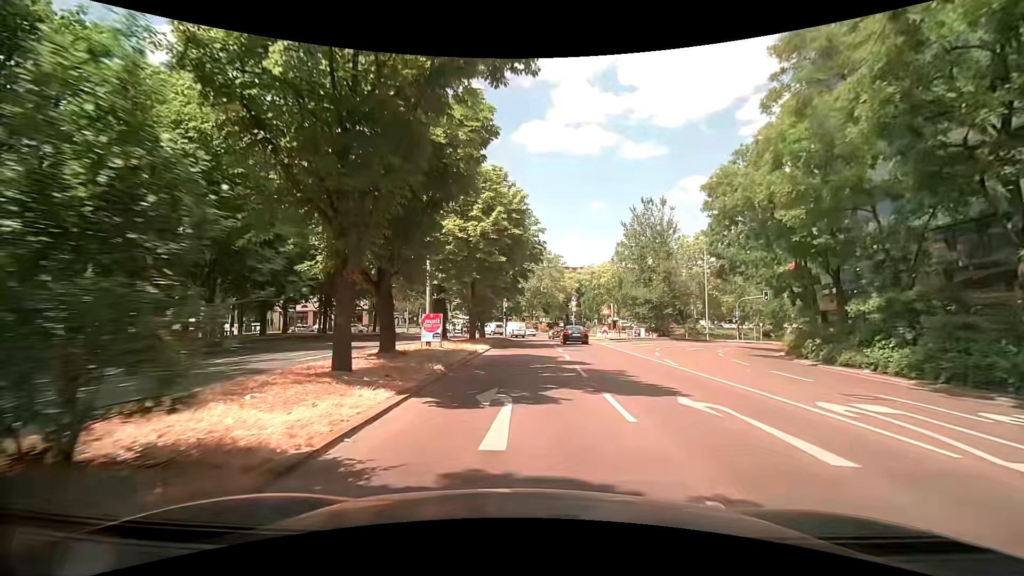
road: primary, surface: asphalt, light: Day
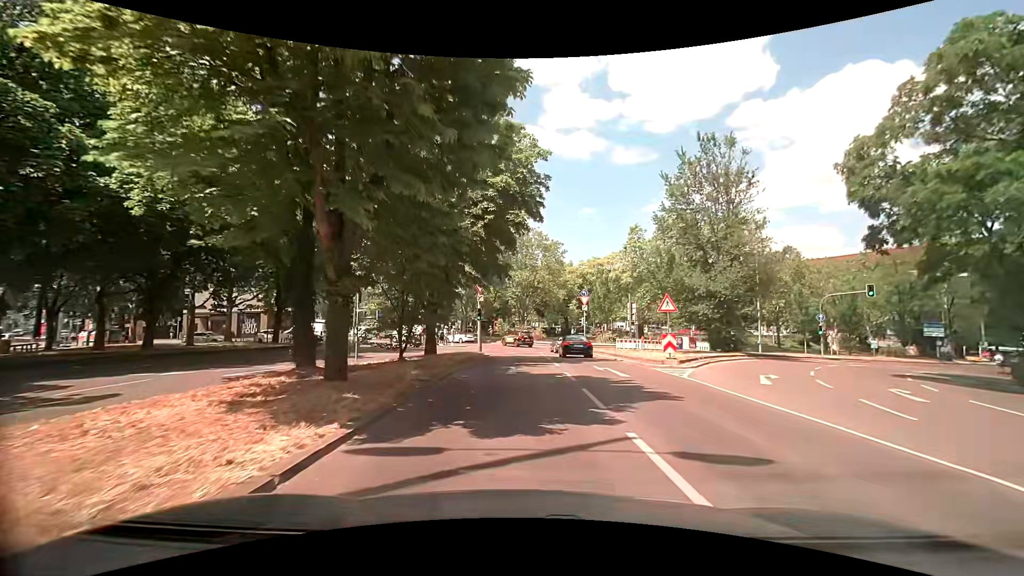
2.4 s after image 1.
(+0.3, +20.4) m; +1°
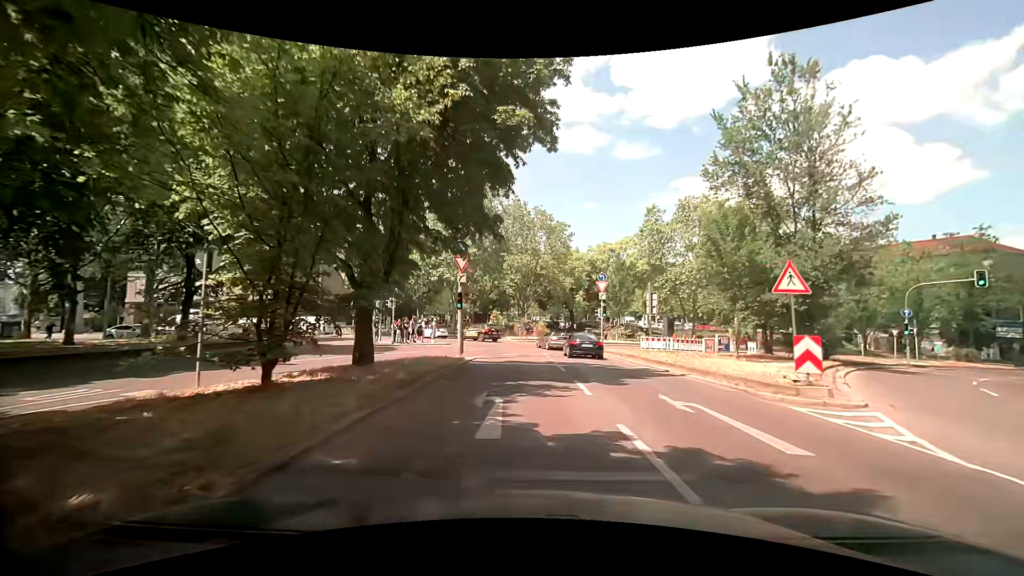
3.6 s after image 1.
(+0.1, +9.8) m; +1°
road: secondary_link
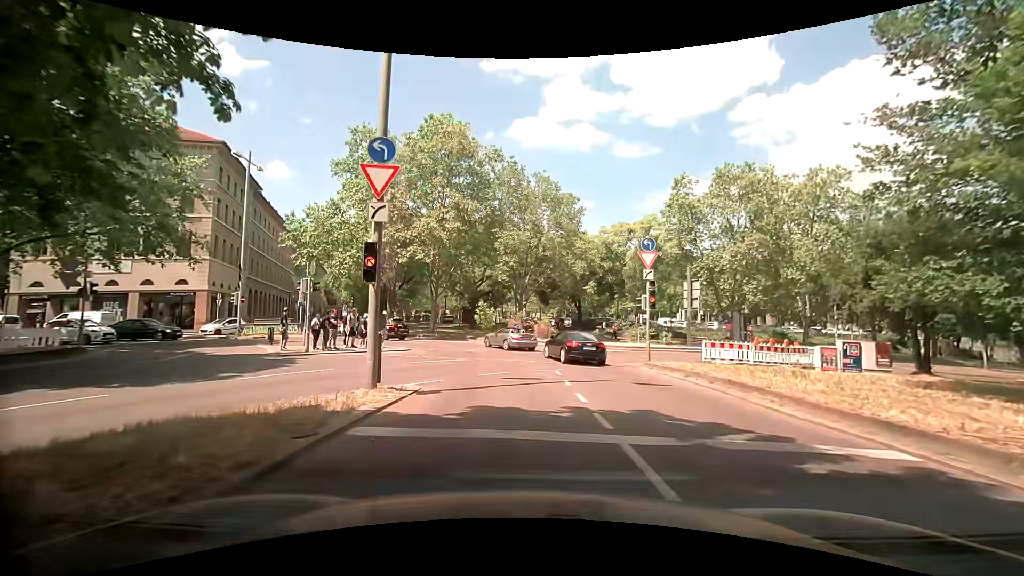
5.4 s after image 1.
(-0.1, +12.9) m; +1°
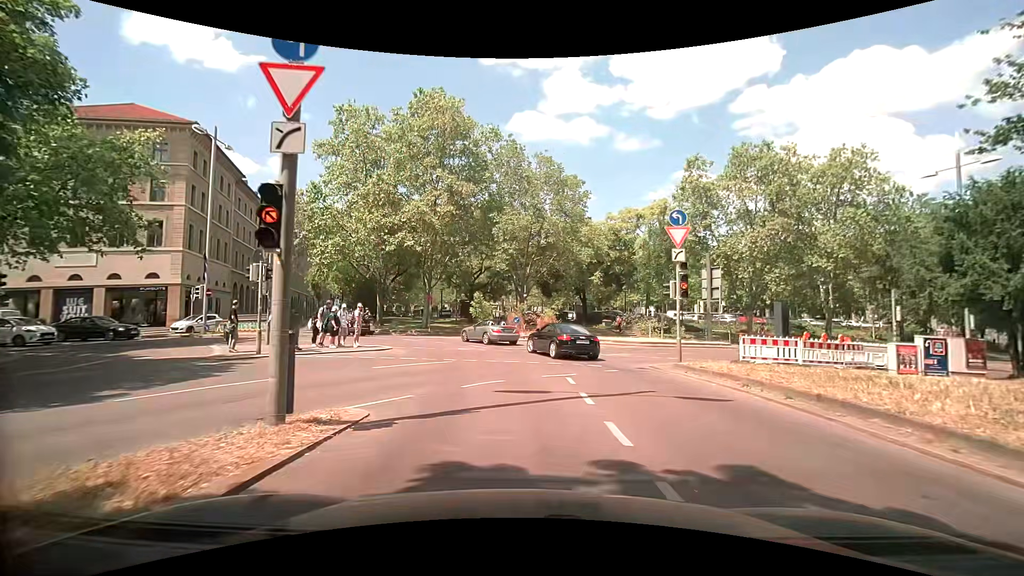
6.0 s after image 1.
(-0.1, +3.9) m; -1°
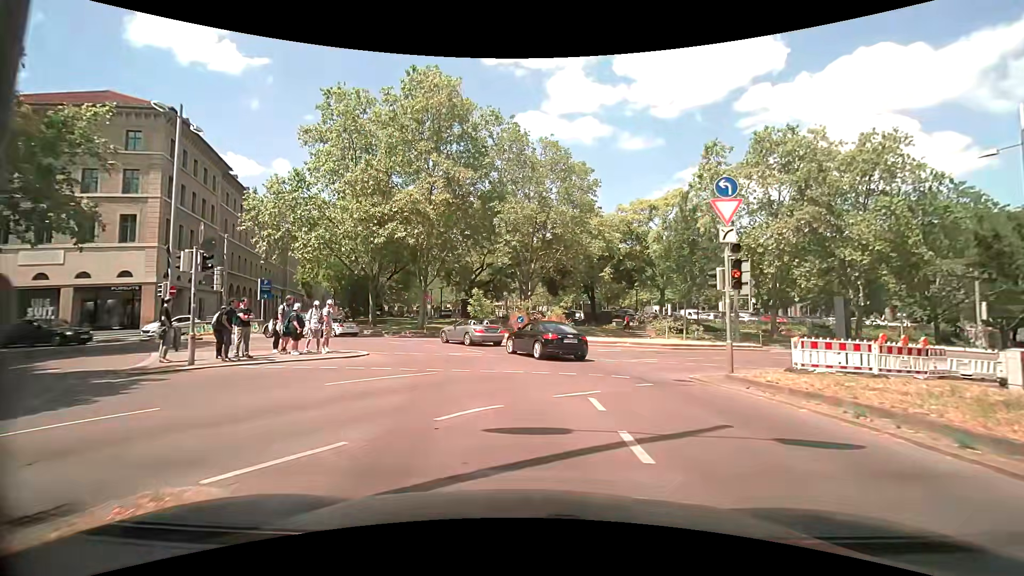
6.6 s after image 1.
(0.0, +3.7) m; 0°
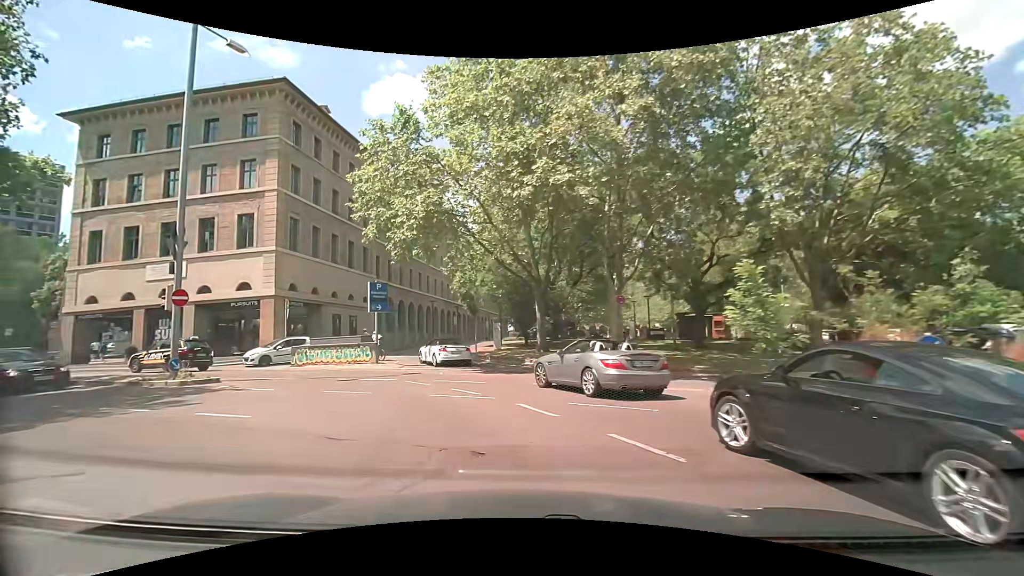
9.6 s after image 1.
(-2.3, +16.9) m; -23°
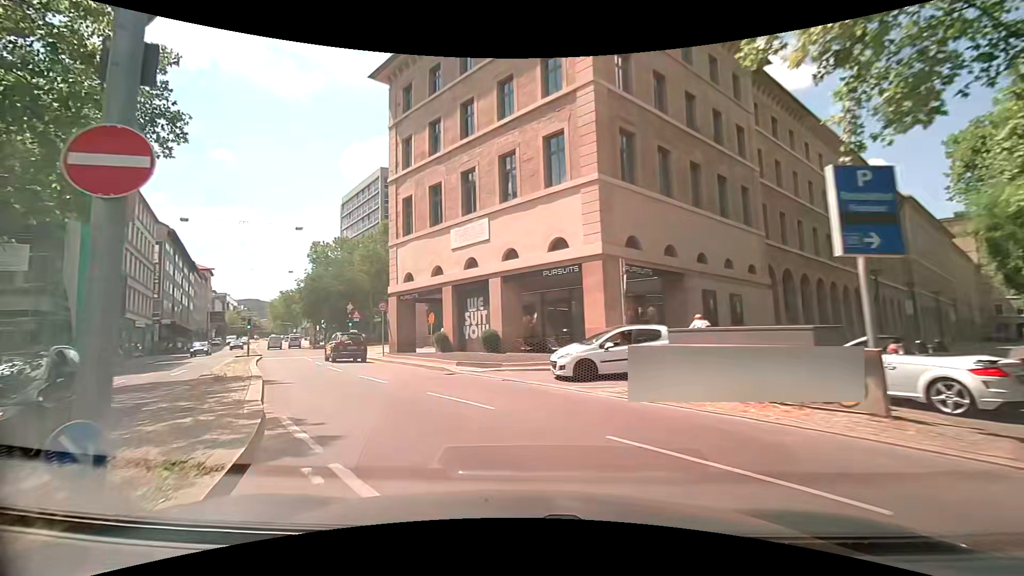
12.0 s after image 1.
(-5.2, +15.6) m; -38°
(-2, +10) (-8, +18) (-13, +27) (-18, +35) (-23, +44) (-28, +53) (-32, +61) (-37, +70) (-42, +79) (-47, +88) m
